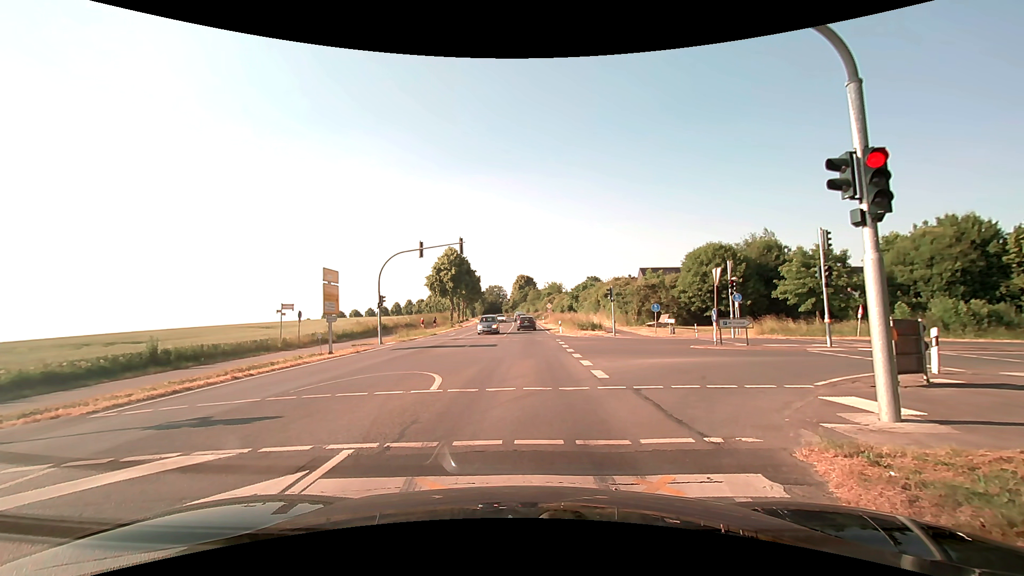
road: secondary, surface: asphalt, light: Day
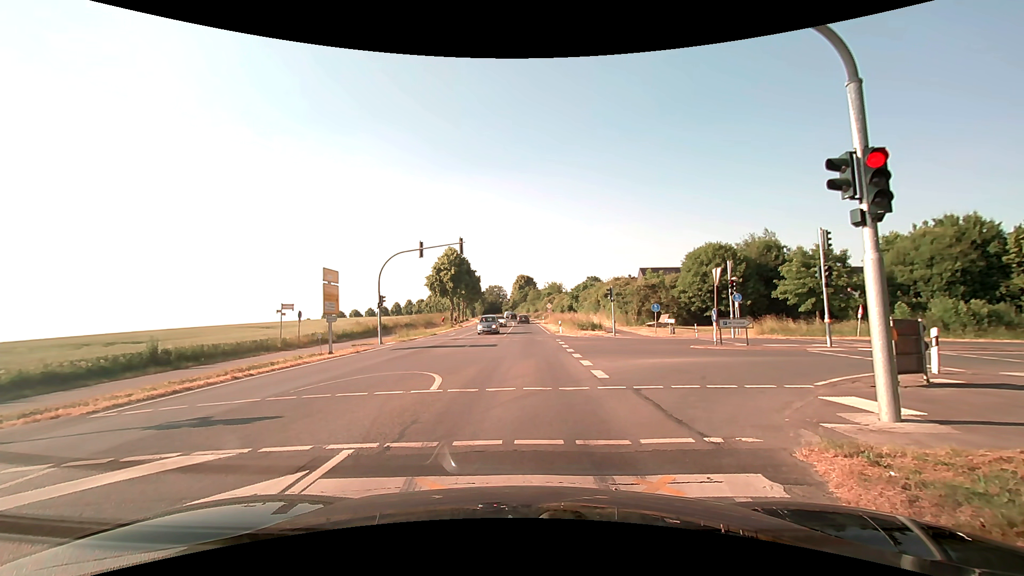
(0.0, 0.0) m; 0°
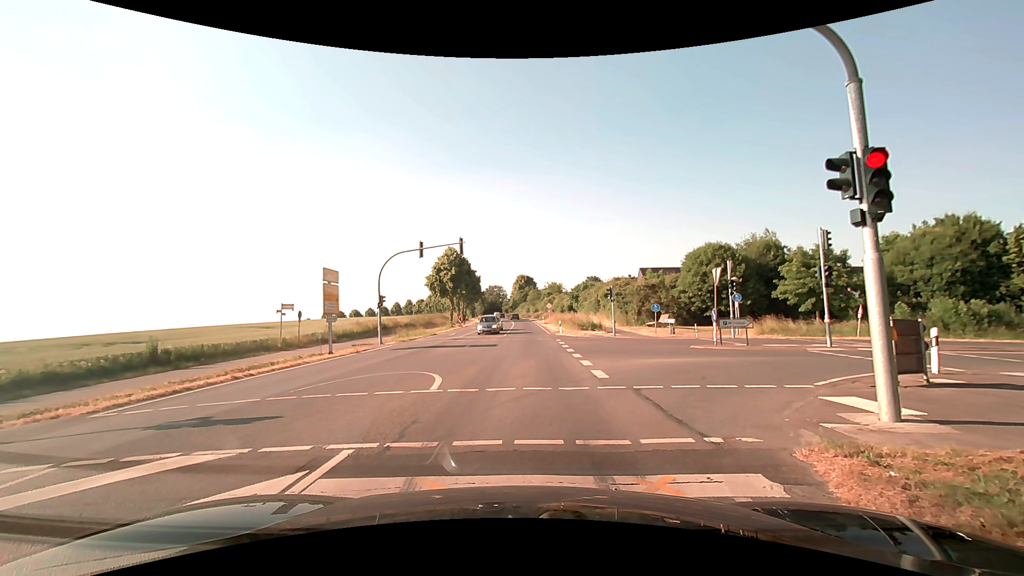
(0.0, 0.0) m; 0°
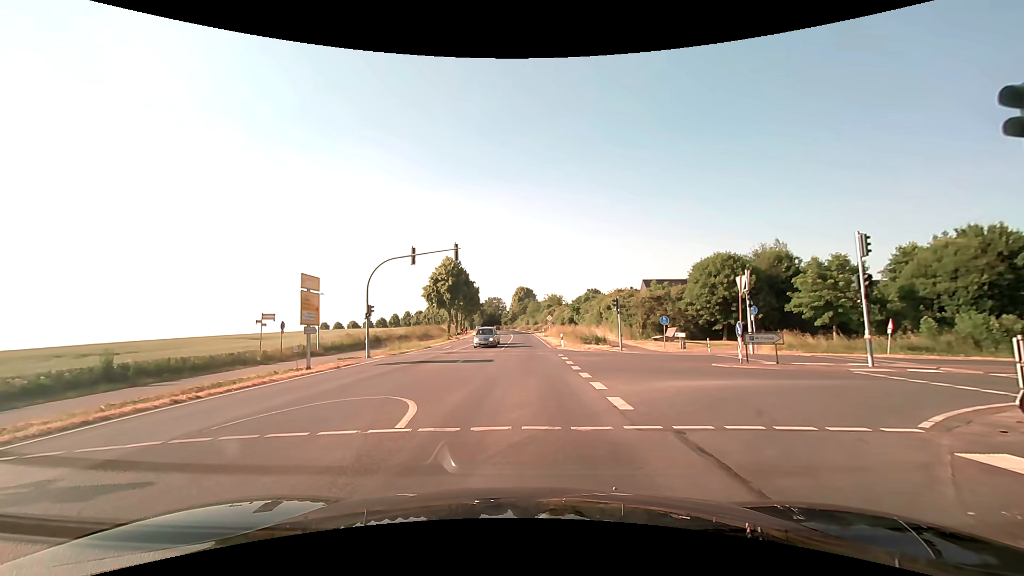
(0.0, +2.9) m; +1°
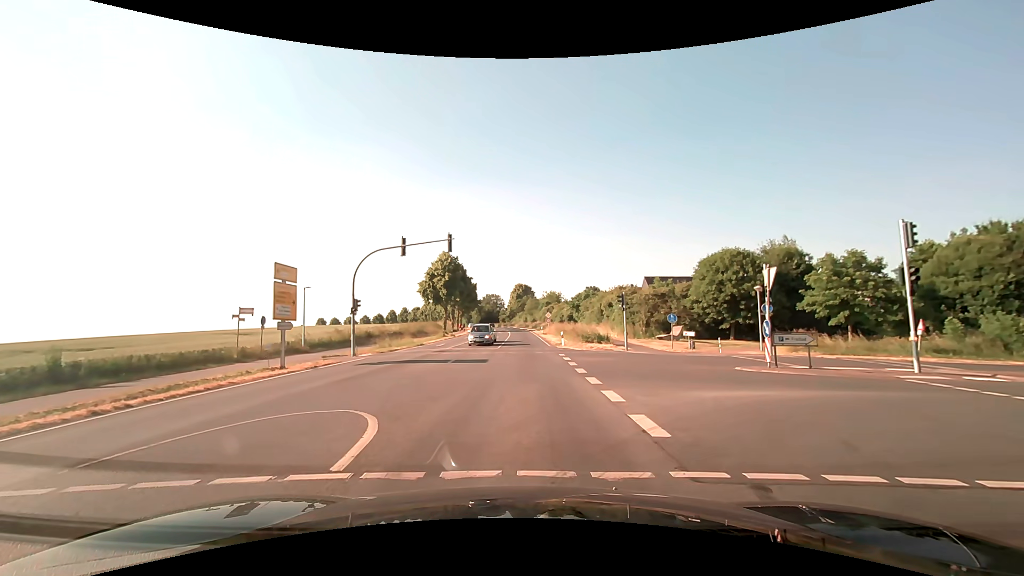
(0.0, +2.5) m; 0°
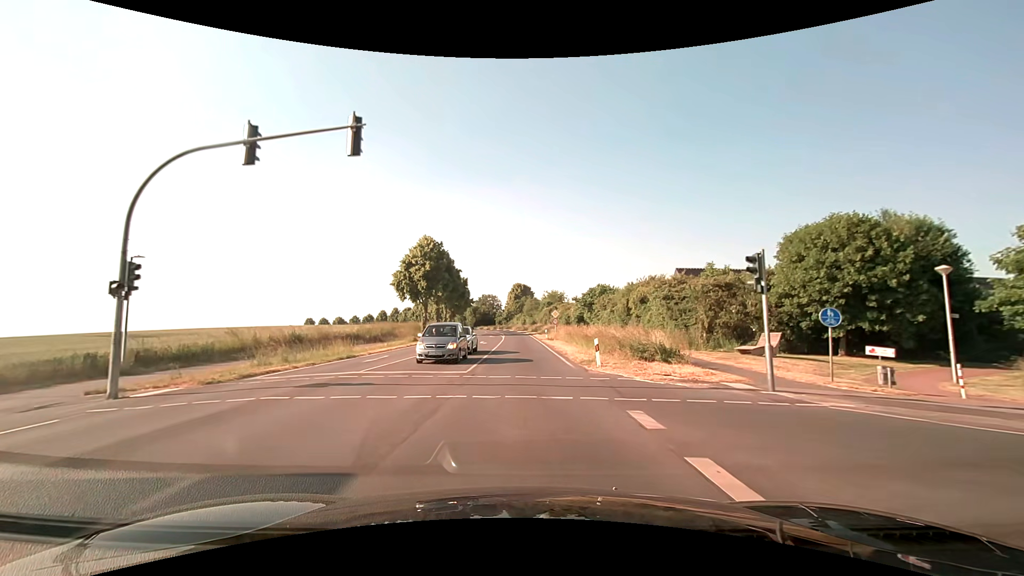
(0.0, +18.2) m; 0°
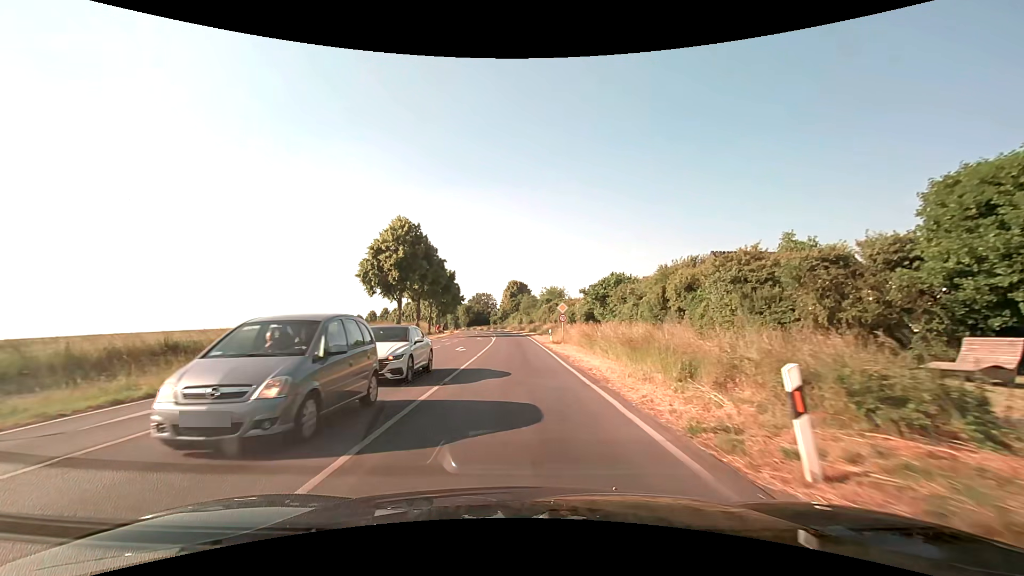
(0.0, +13.8) m; 0°
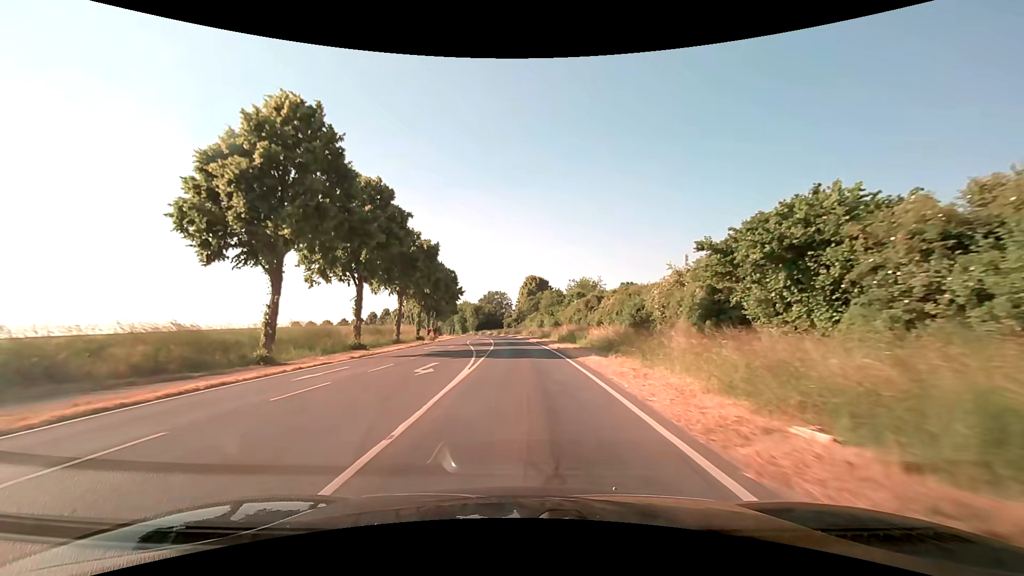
(-0.6, +34.3) m; -2°
(0, +10) (0, +20) (0, +30) (-1, +40) (-1, +50) (-2, +60) (-3, +70) (-4, +80) (-5, +90) (-6, +100) m
